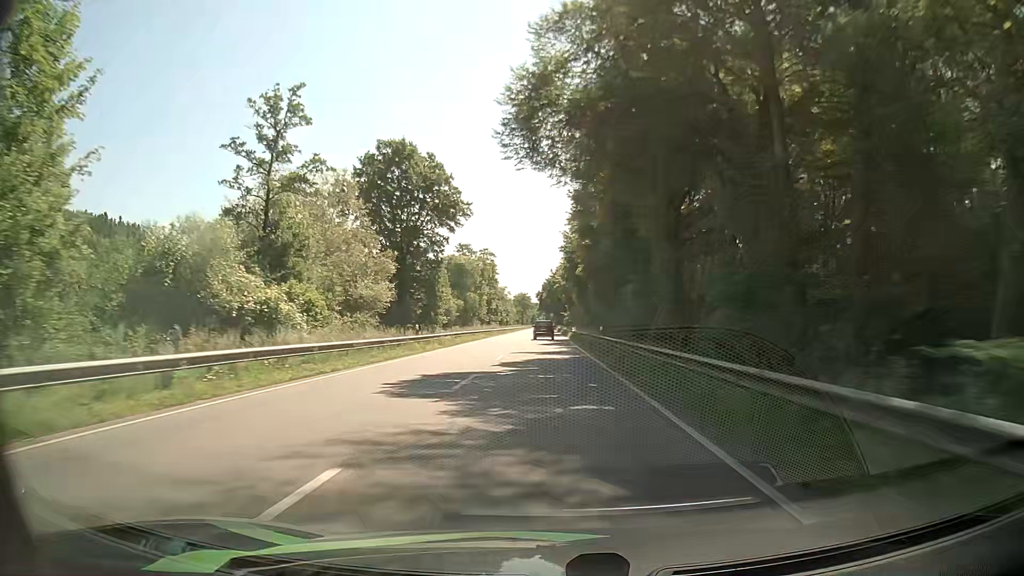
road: primary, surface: asphalt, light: Day
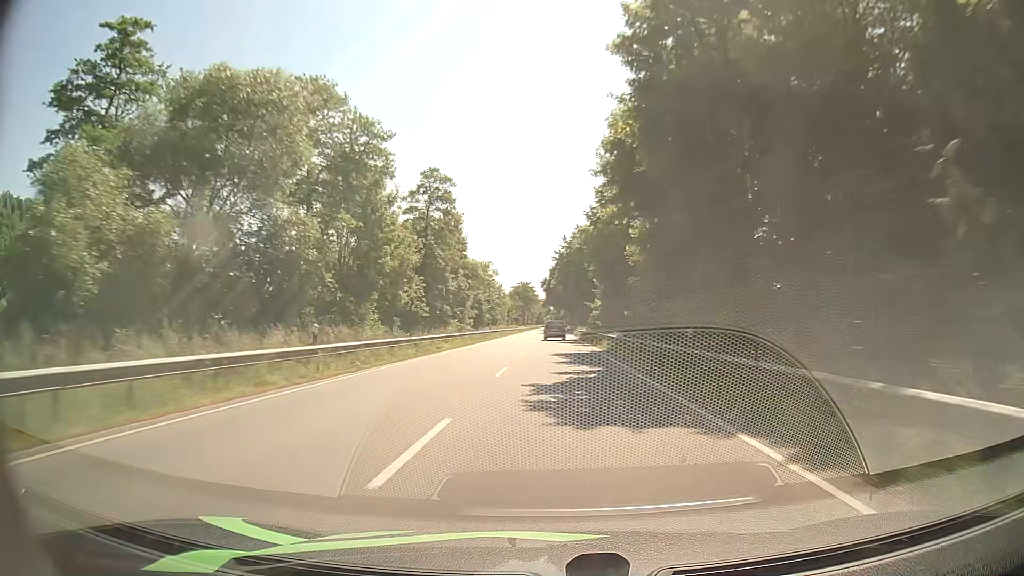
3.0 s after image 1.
(-1.0, +68.3) m; -1°
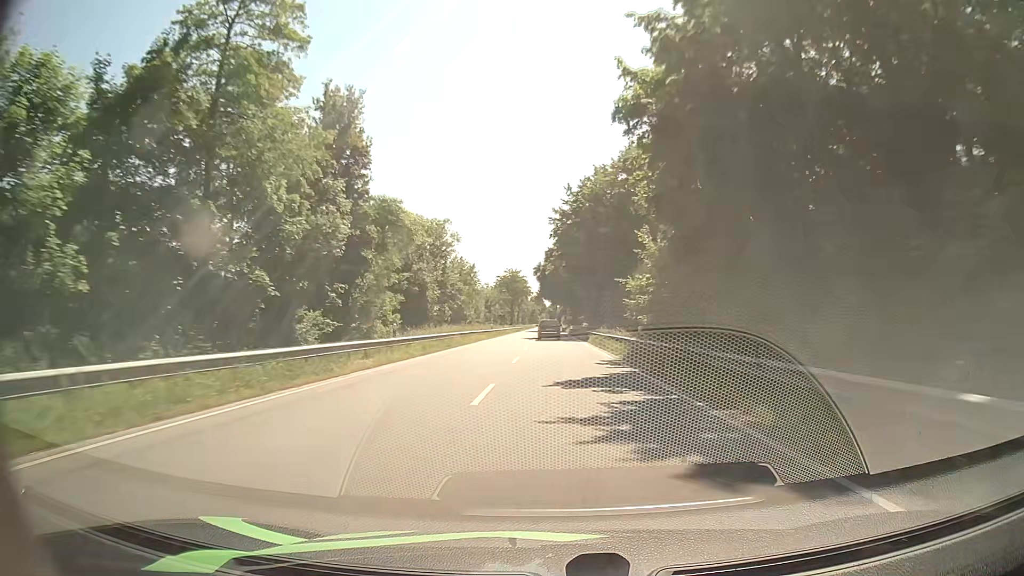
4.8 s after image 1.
(-0.1, +42.0) m; 0°
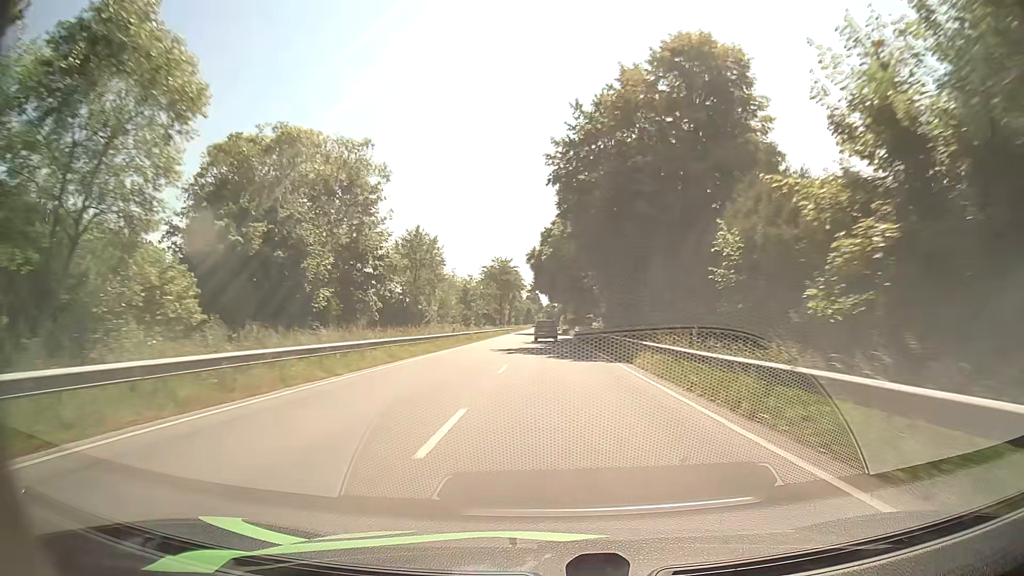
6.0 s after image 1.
(0.0, +28.3) m; 0°
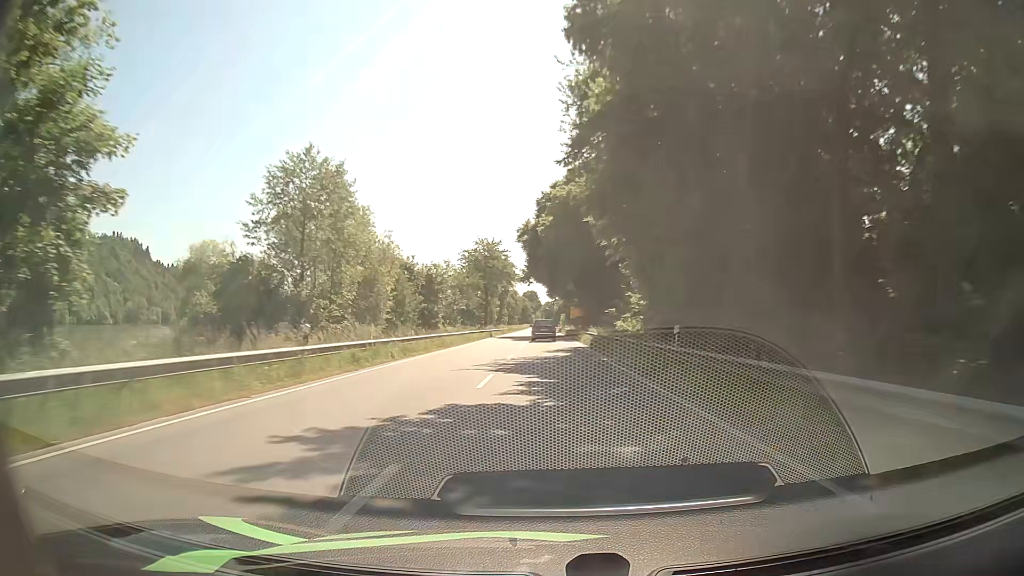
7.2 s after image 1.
(0.0, +28.2) m; 0°
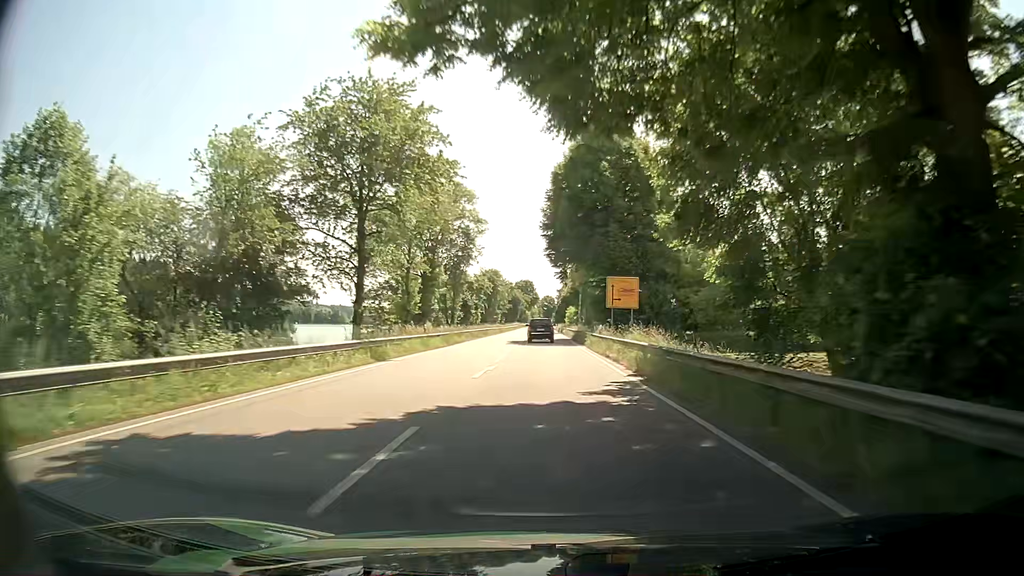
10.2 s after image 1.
(0.0, +69.4) m; 0°
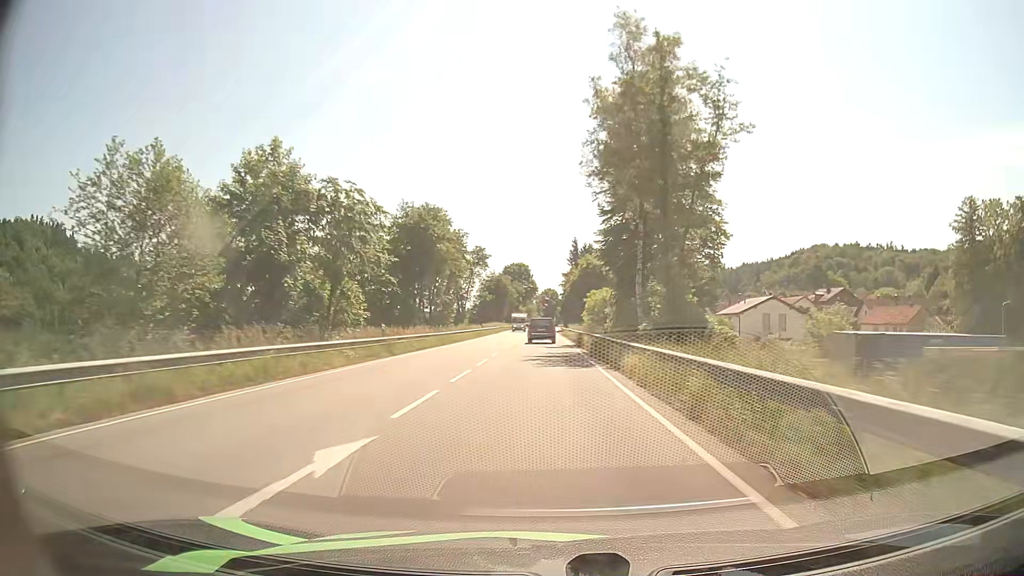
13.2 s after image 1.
(+0.3, +67.7) m; 0°
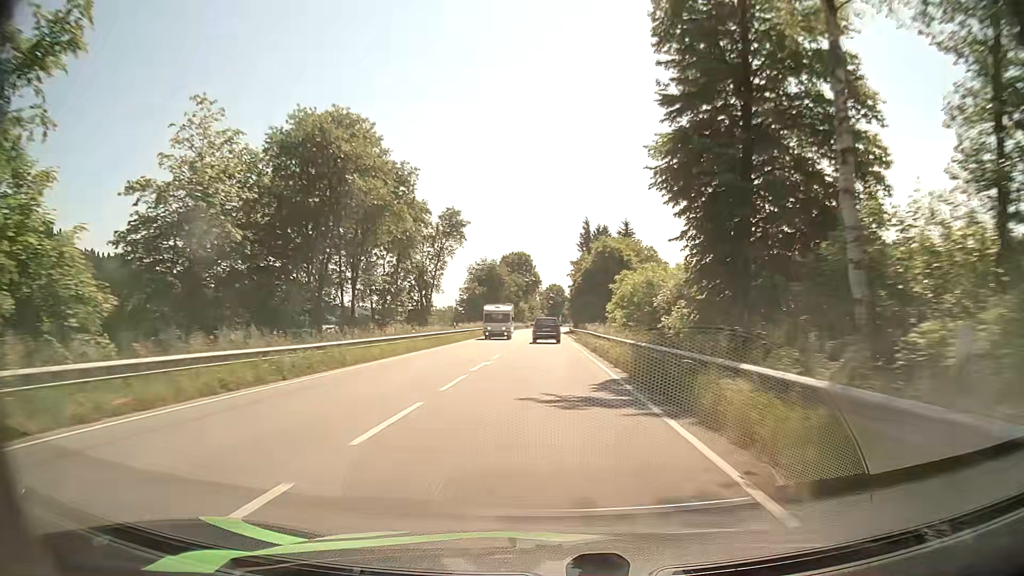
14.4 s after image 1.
(0.0, +26.2) m; 0°
(0, +10) (0, +20) (0, +30) (0, +40) (0, +50) (0, +60) (0, +70) (0, +80) (0, +90) (0, +100) m
